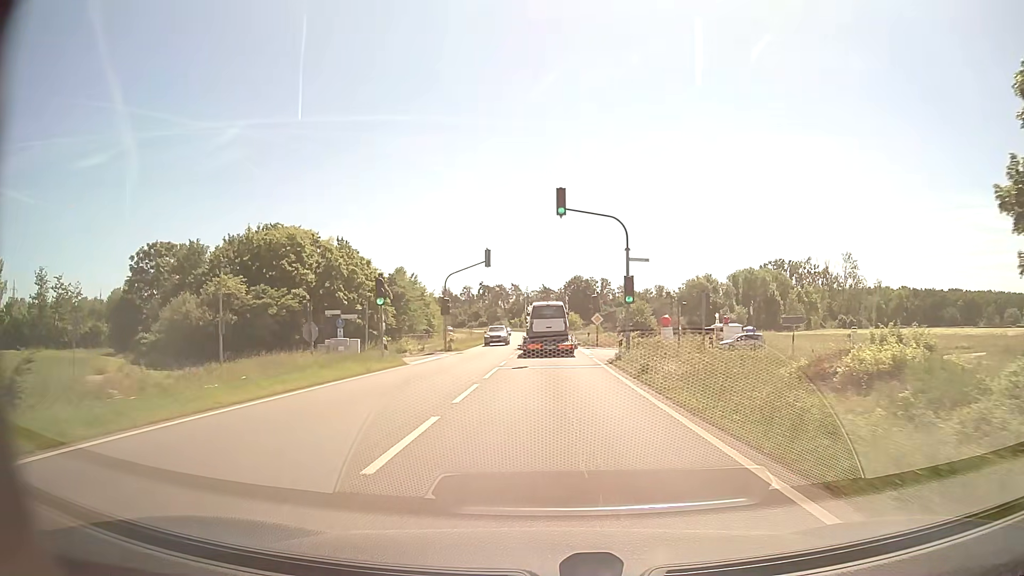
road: primary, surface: asphalt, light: Day
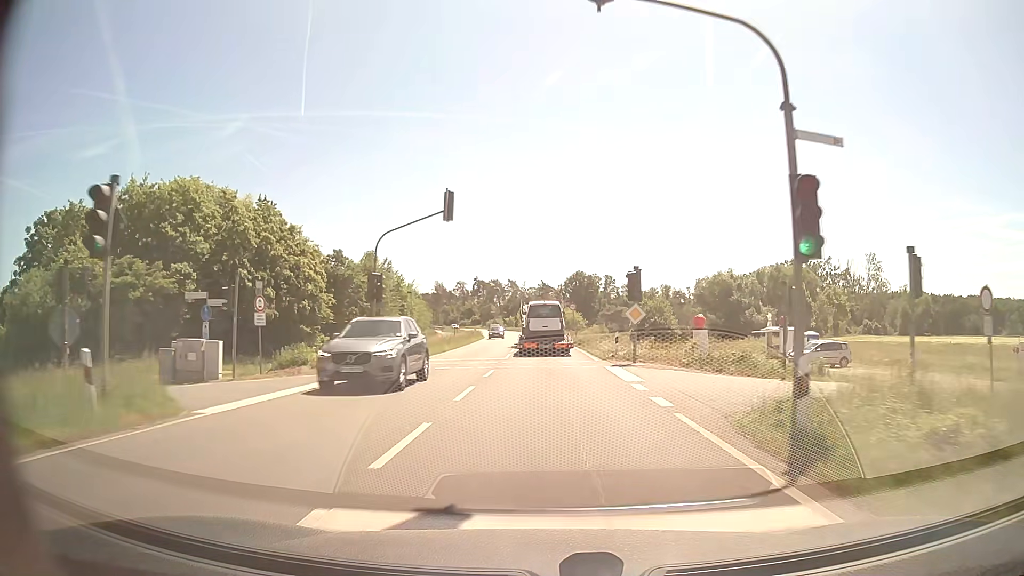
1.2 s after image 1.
(0.0, +18.5) m; 0°
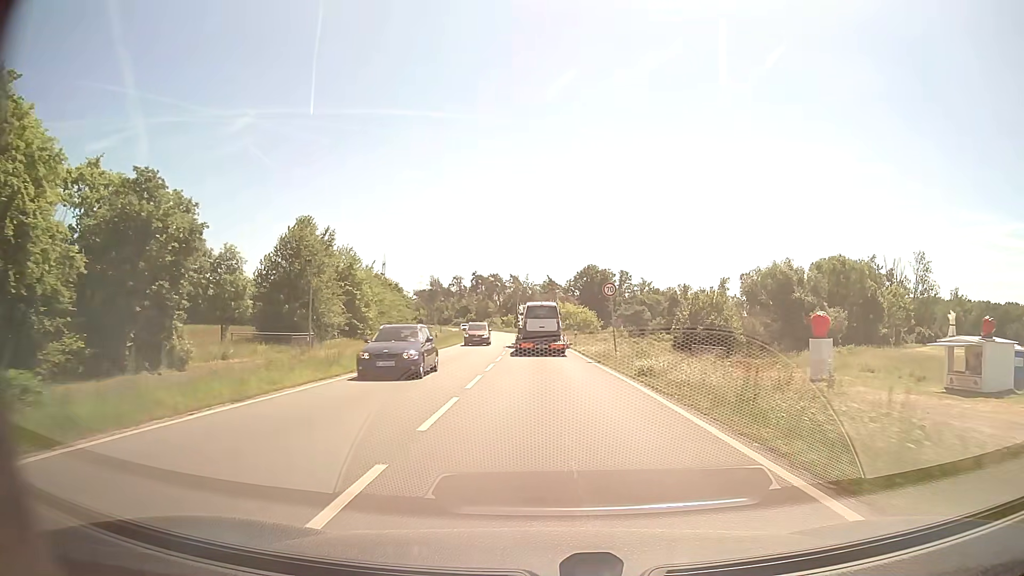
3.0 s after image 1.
(0.0, +27.5) m; 0°
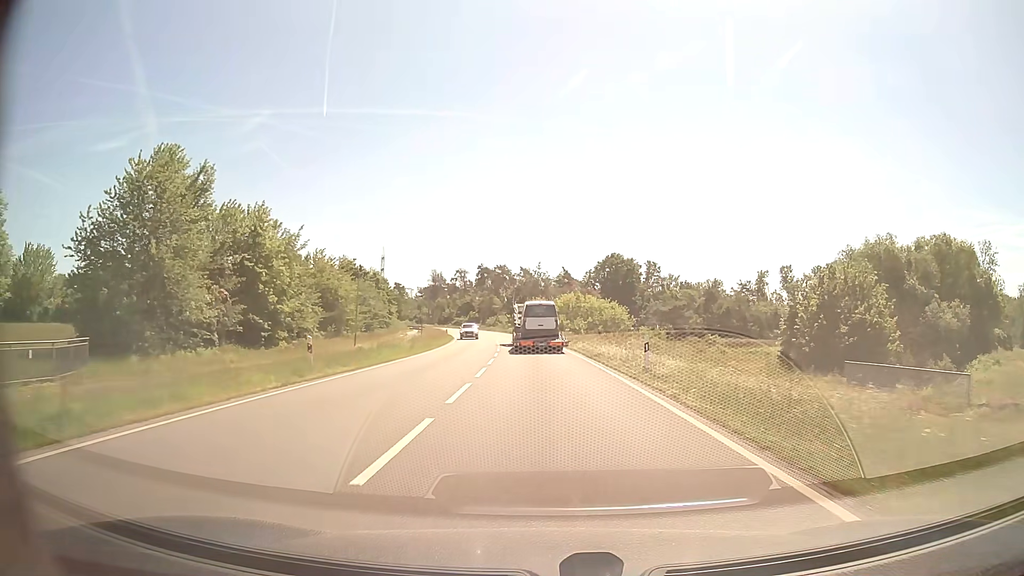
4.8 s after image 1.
(-0.2, +27.3) m; -1°
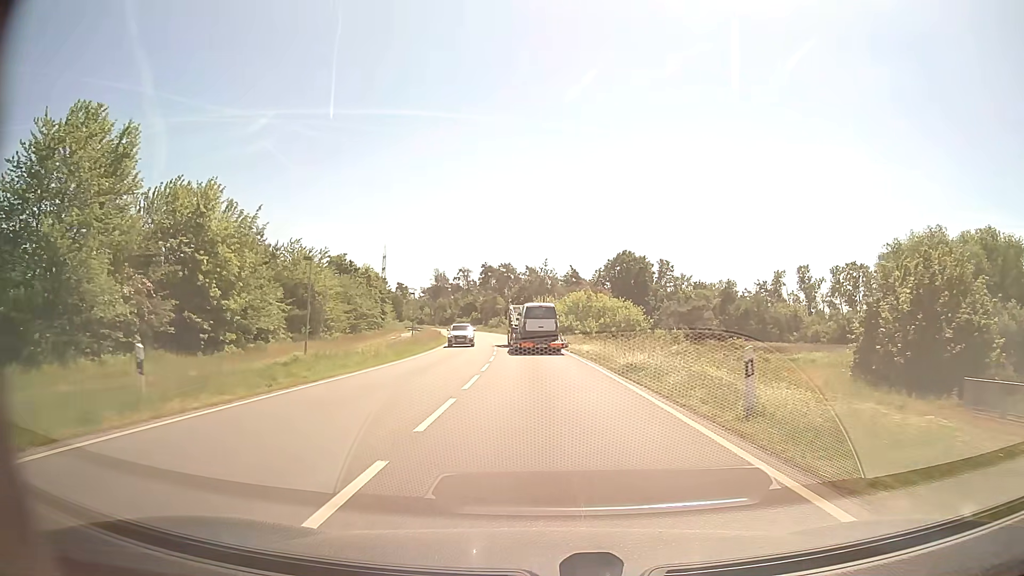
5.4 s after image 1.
(0.0, +9.1) m; 0°
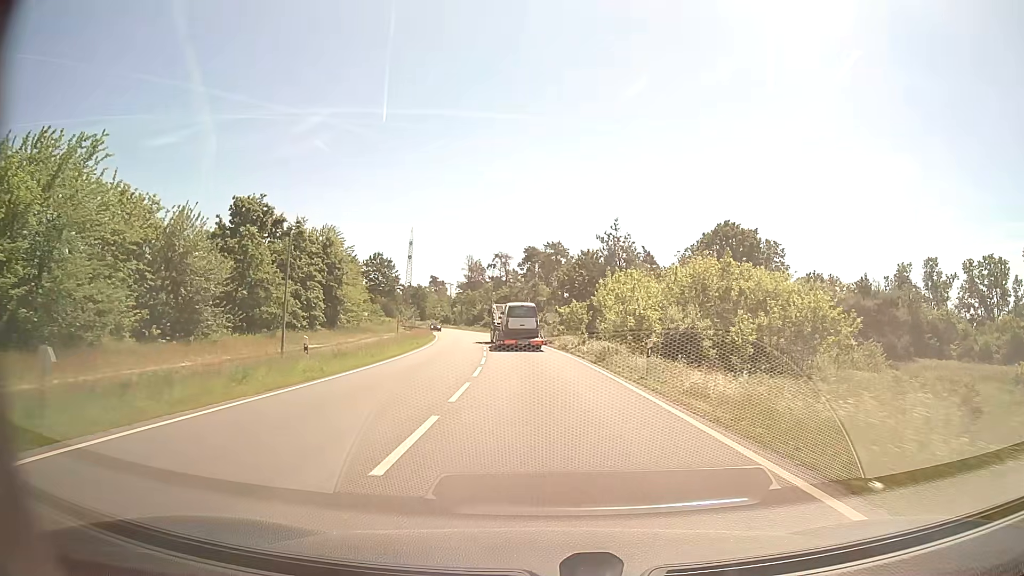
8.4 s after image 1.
(-1.6, +45.2) m; -5°
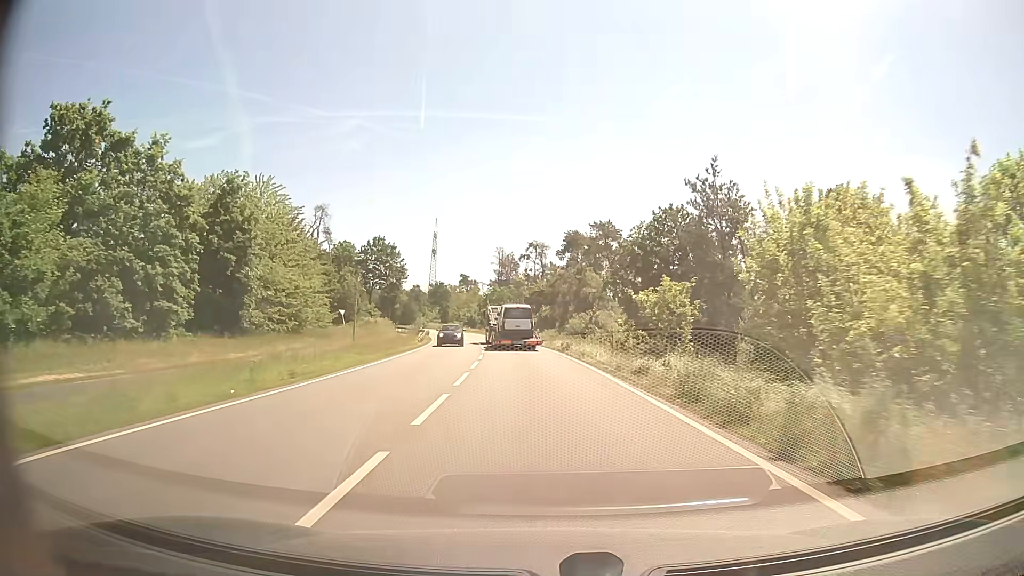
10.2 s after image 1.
(-0.7, +27.4) m; -3°
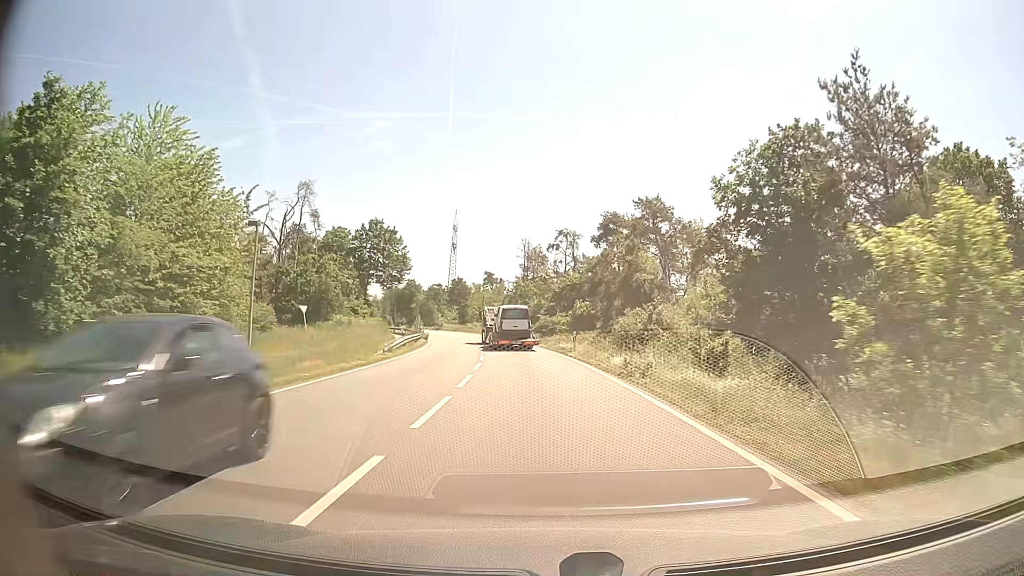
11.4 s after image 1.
(-0.4, +18.4) m; -2°
(0, +10) (0, +20) (-1, +30) (-2, +40) (-3, +50) (-4, +60) (-6, +70) (-8, +79) (-10, +89) (-13, +99) m
